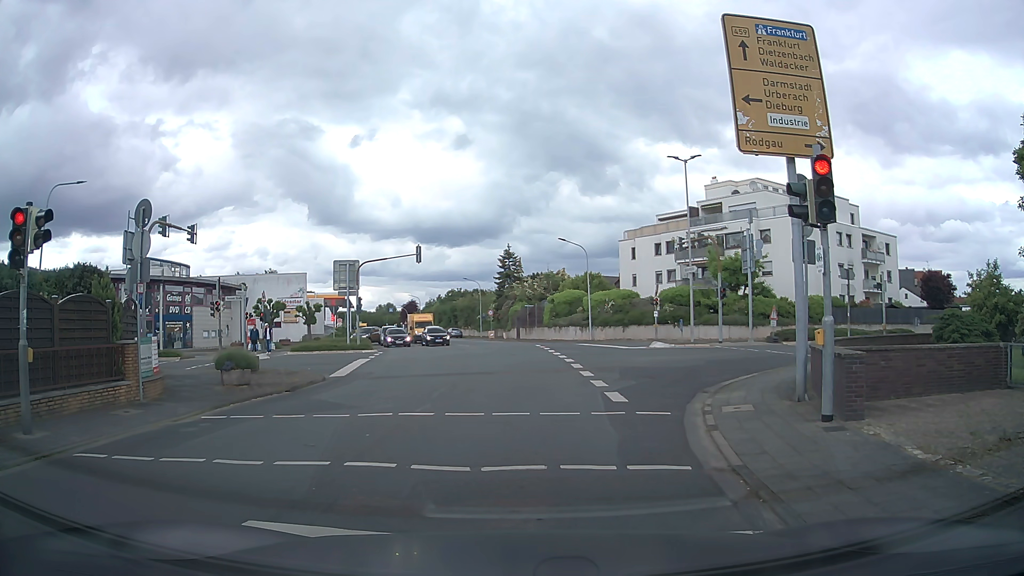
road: tertiary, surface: asphalt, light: Day
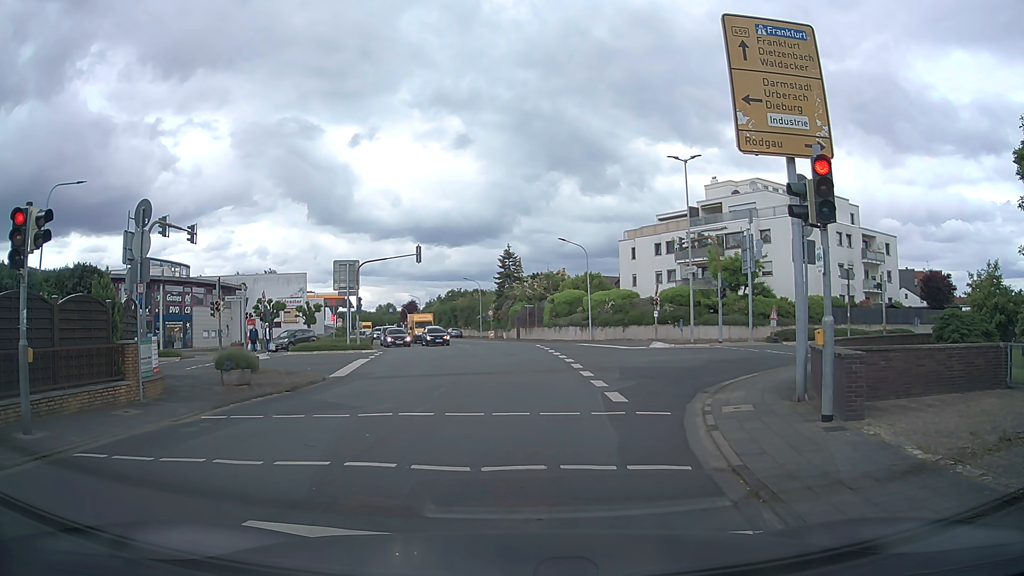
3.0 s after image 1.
(0.0, 0.0) m; 0°
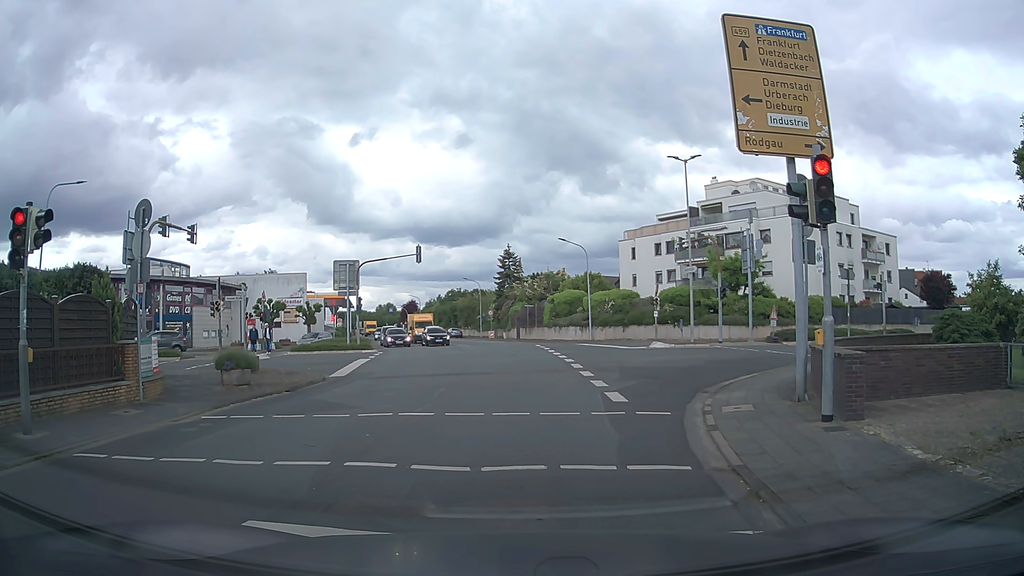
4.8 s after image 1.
(0.0, 0.0) m; 0°
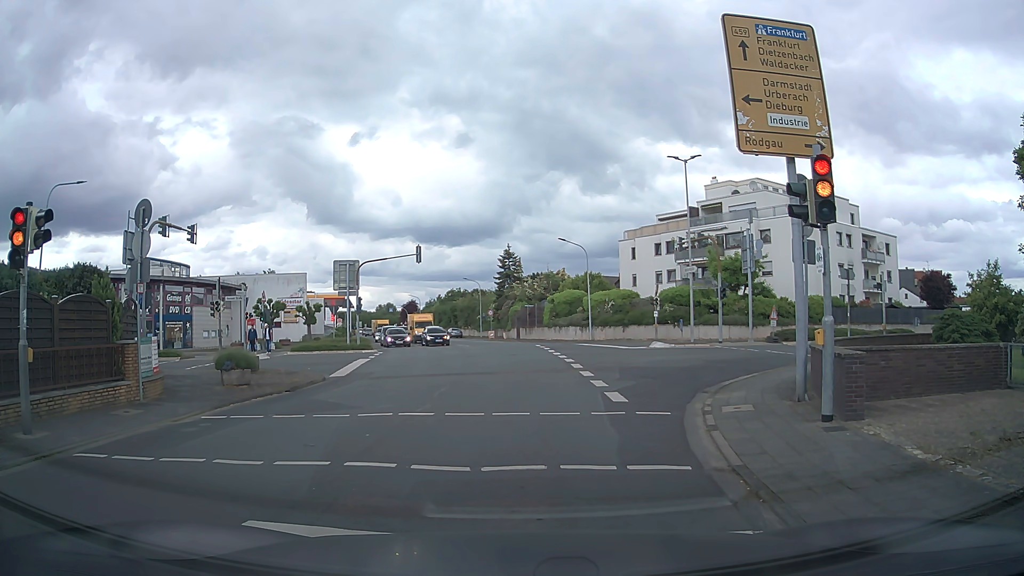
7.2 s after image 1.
(0.0, 0.0) m; 0°
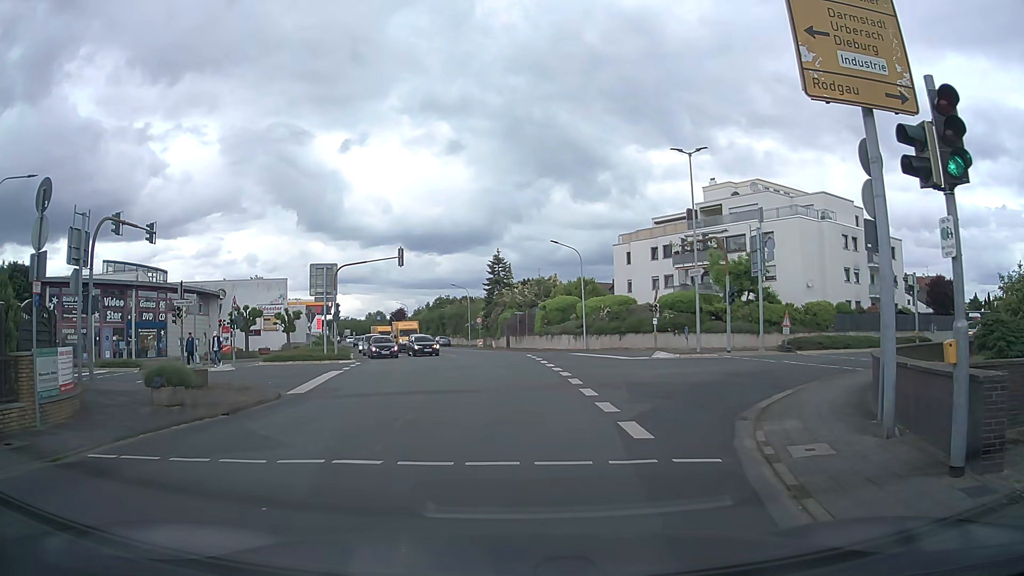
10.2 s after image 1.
(-0.1, +3.5) m; -2°
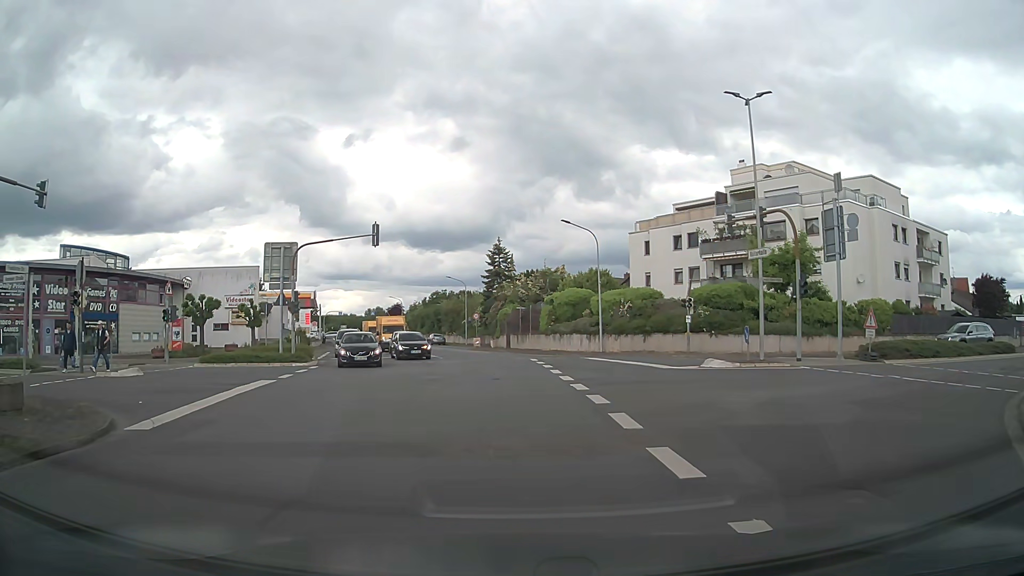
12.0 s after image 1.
(+0.1, +8.8) m; 0°
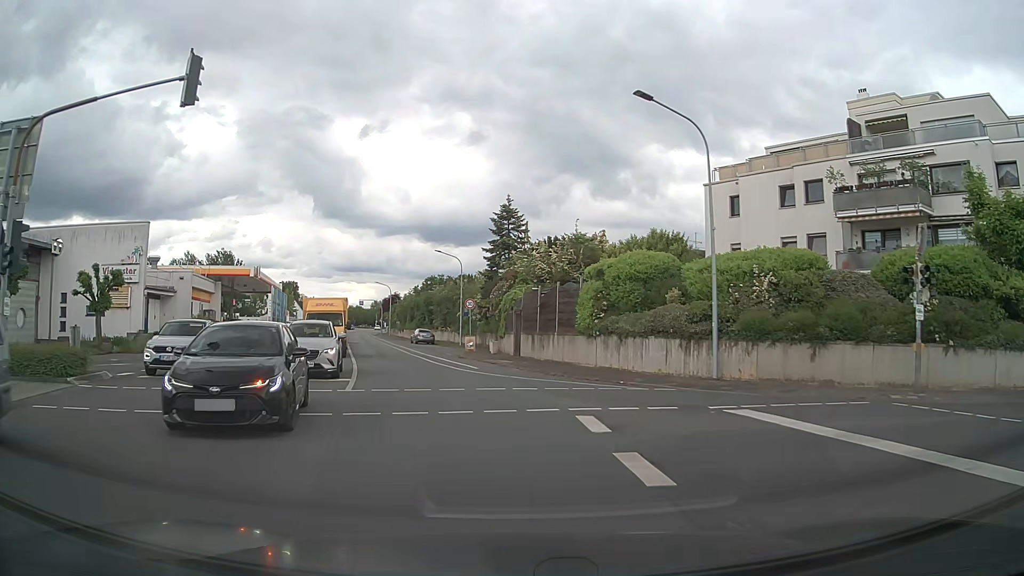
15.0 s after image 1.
(-0.1, +21.9) m; -1°
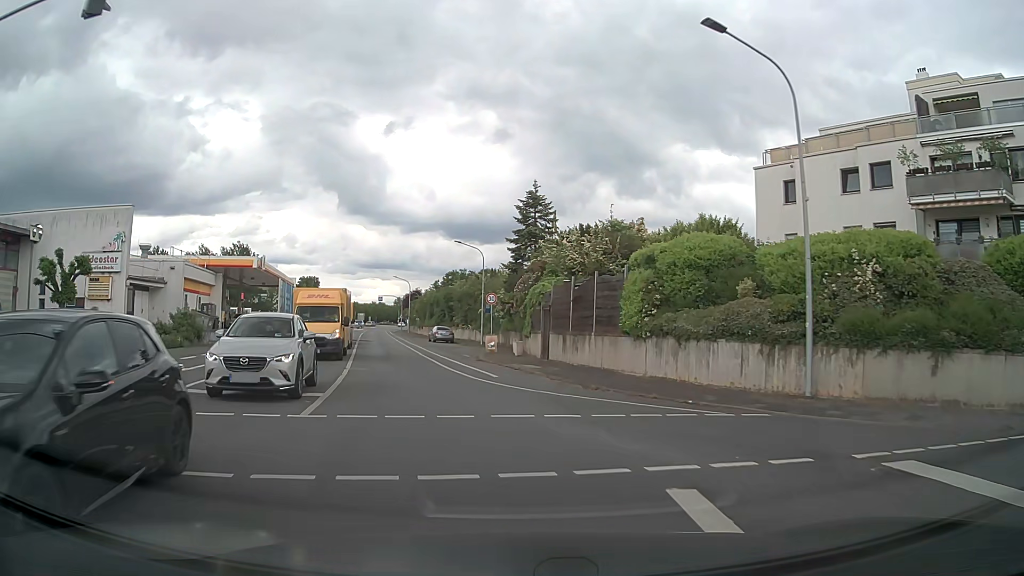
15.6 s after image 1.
(-0.1, +4.7) m; -2°
(-1, +10) (-2, +20) (-4, +30) (-7, +39) (-9, +49) (-11, +59) (-13, +69) (-15, +78) (-18, +88) (-20, +98) m
